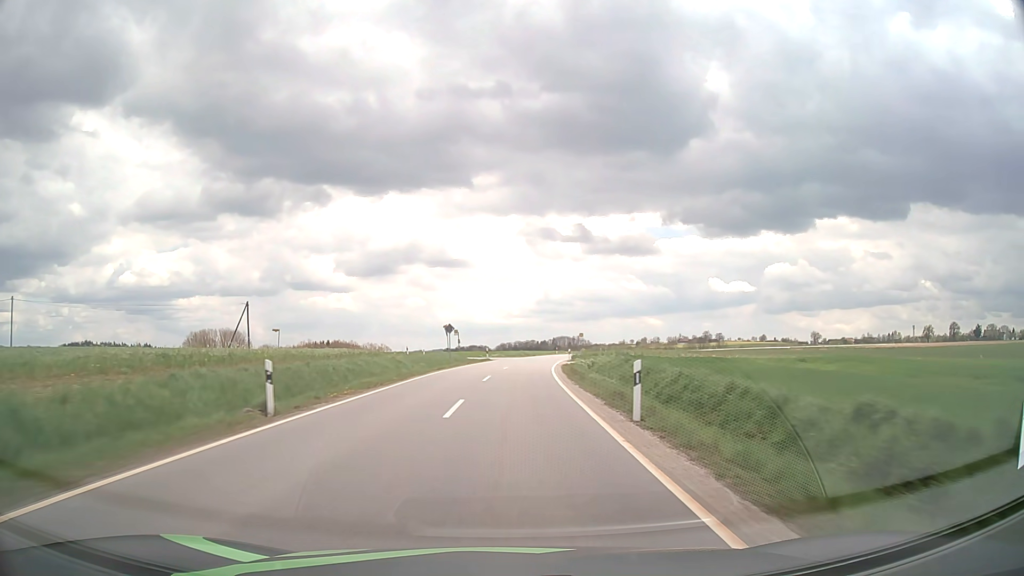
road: tertiary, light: Day
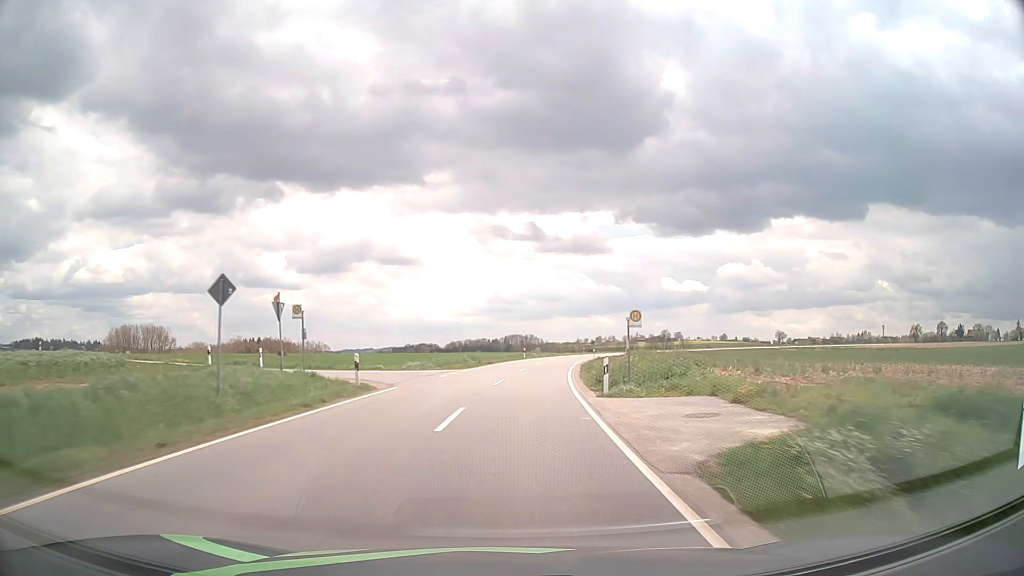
(+1.1, +38.3) m; +4°
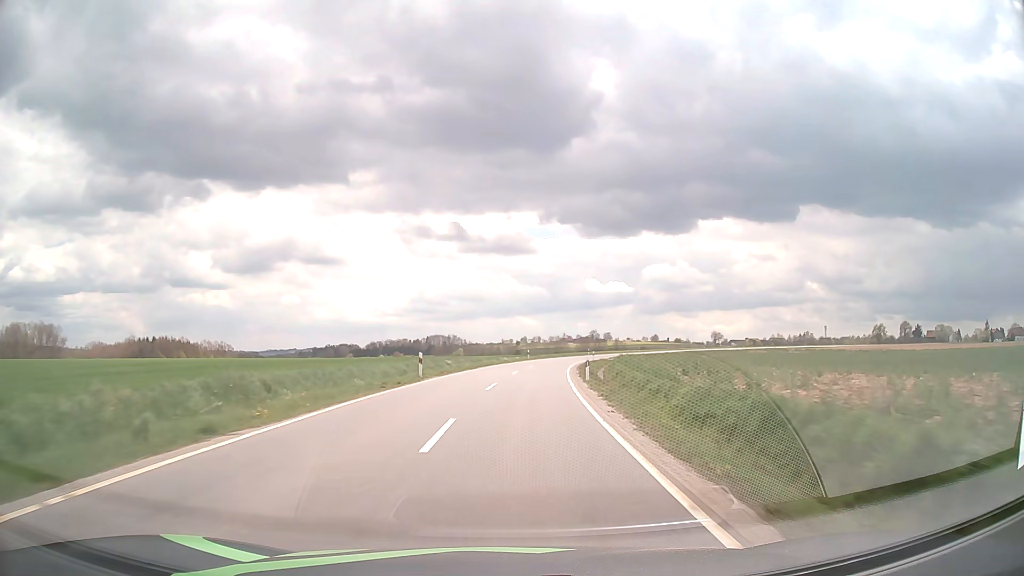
(+2.1, +38.3) m; +6°
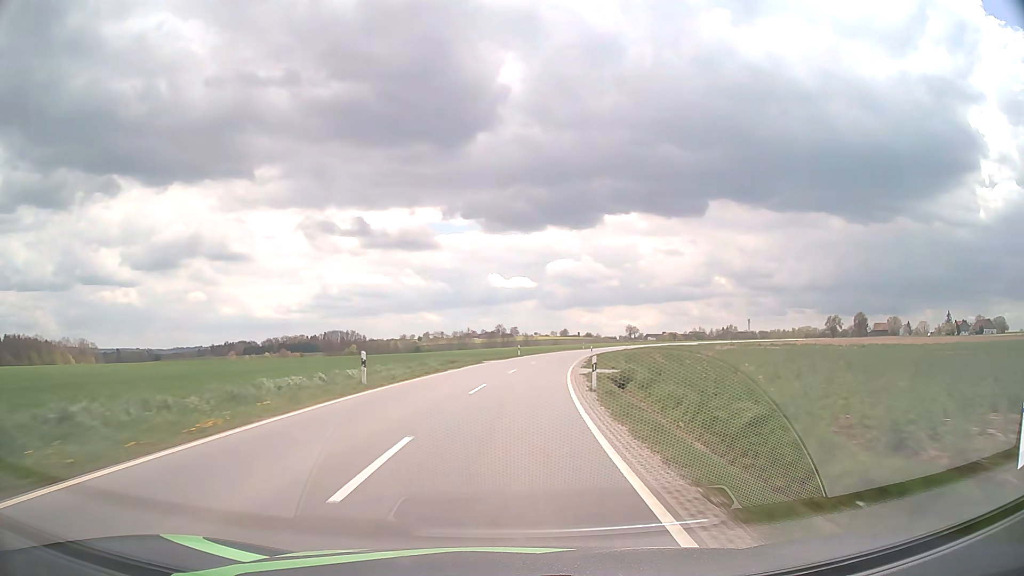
(+3.7, +51.1) m; +8°
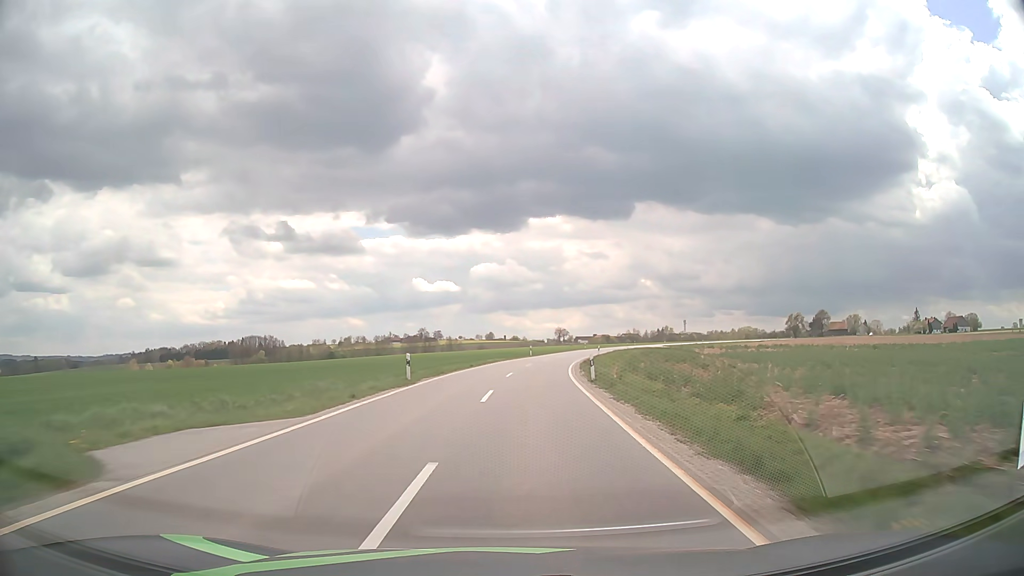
(+2.0, +38.2) m; +6°
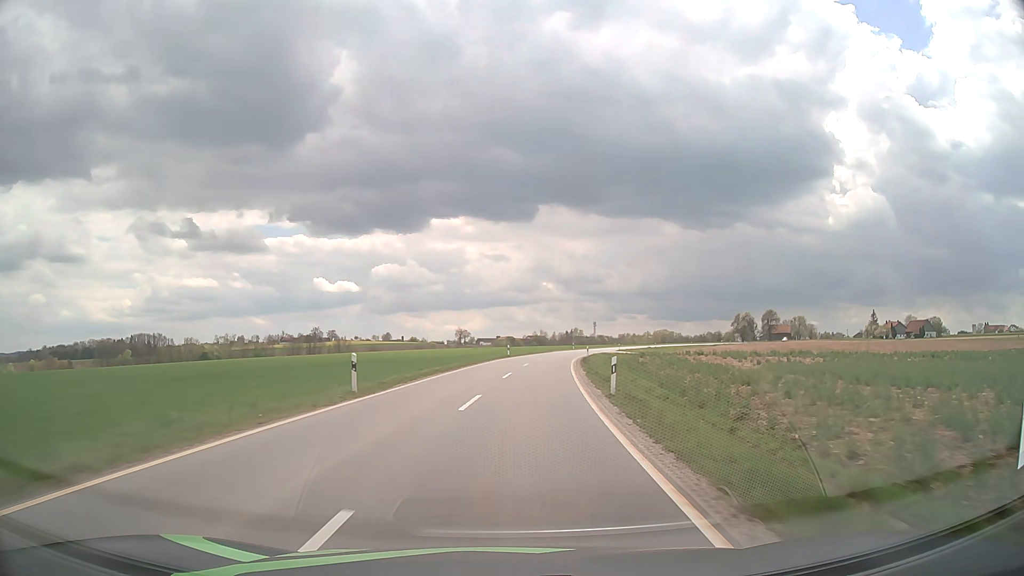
(+3.8, +50.6) m; +8°
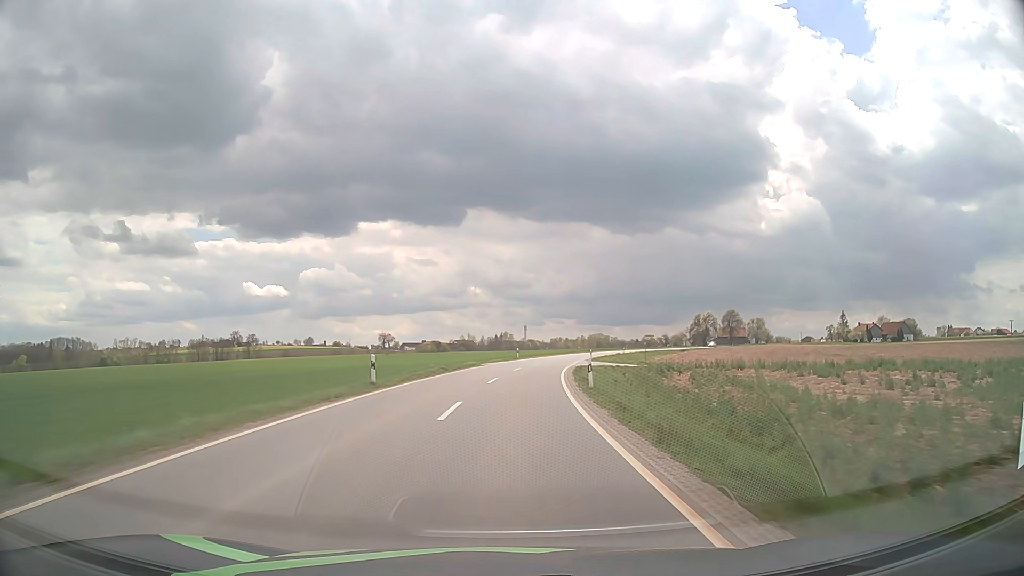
(+2.1, +37.8) m; +6°
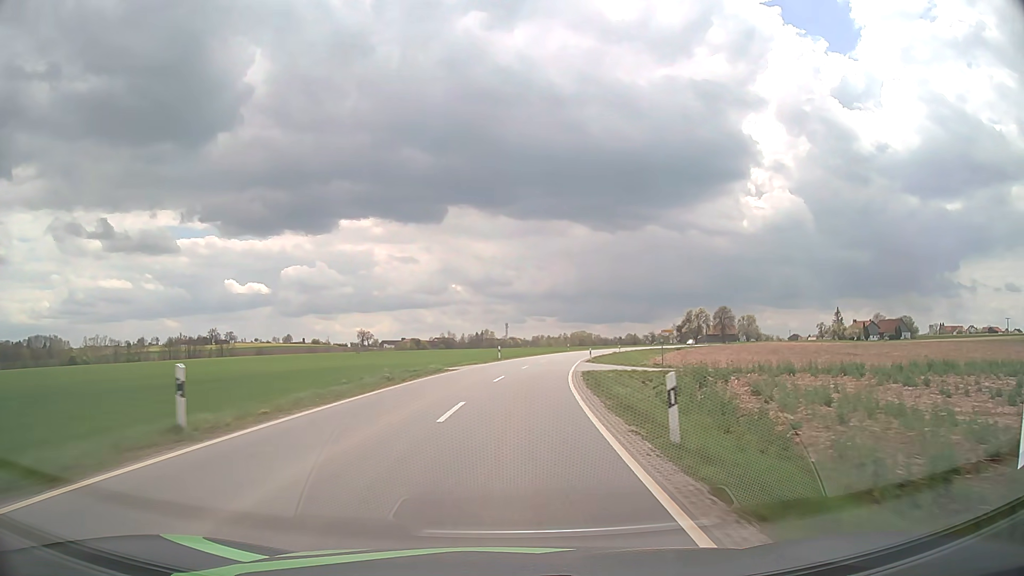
(+0.2, +12.6) m; +1°
(0, +10) (+1, +20) (+1, +30) (+3, +40) (+4, +50) (+6, +60) (+8, +69) (+10, +79) (+13, +89) (+16, +98) m
